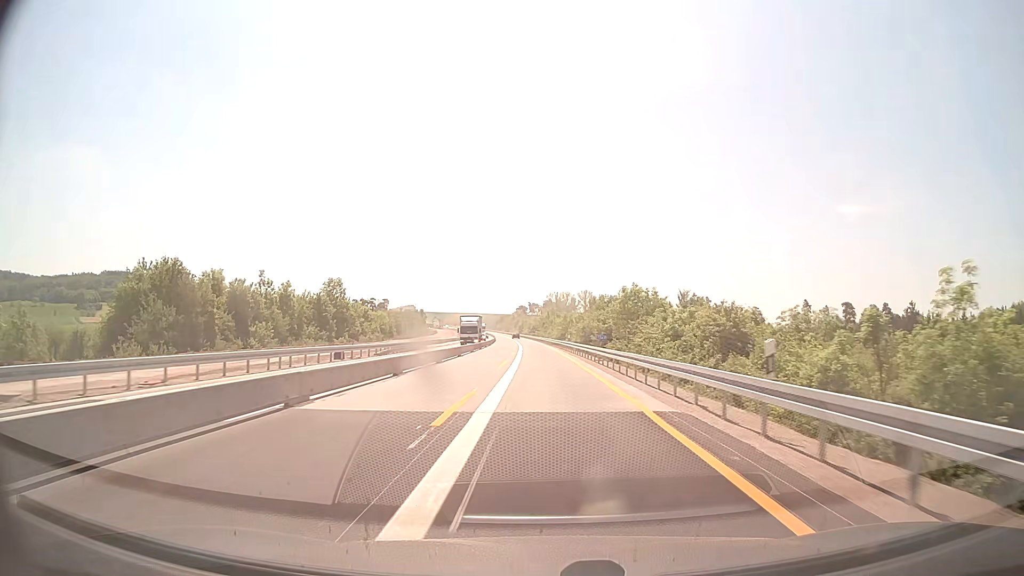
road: motorway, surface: concrete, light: Day
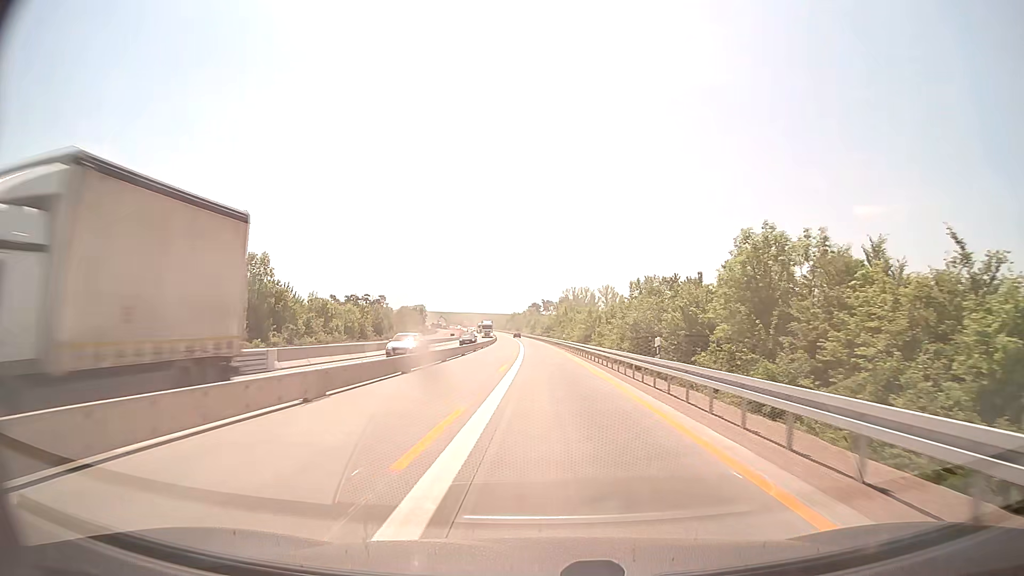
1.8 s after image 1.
(-0.5, +39.0) m; -1°
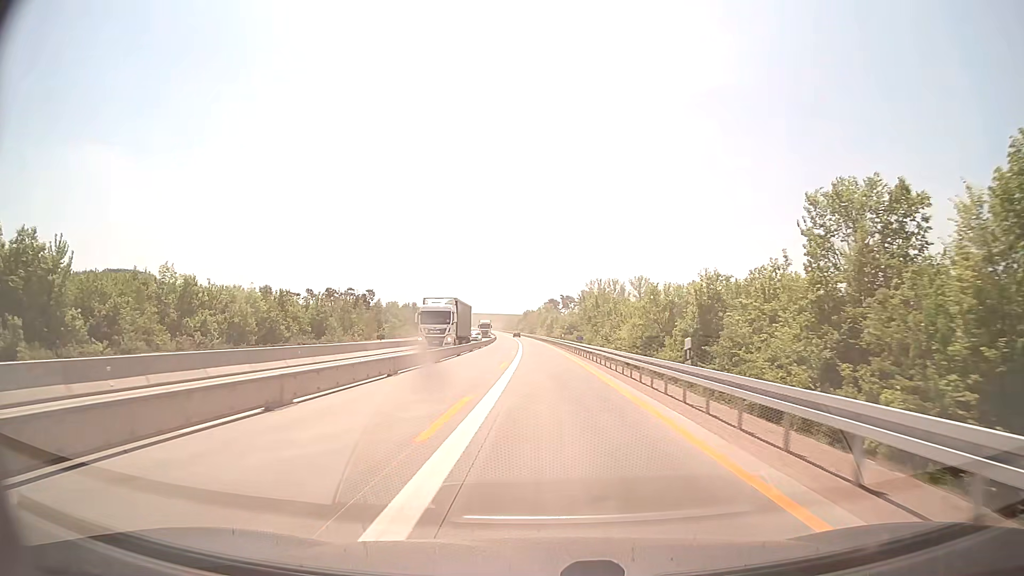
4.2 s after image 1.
(-0.6, +52.0) m; -1°
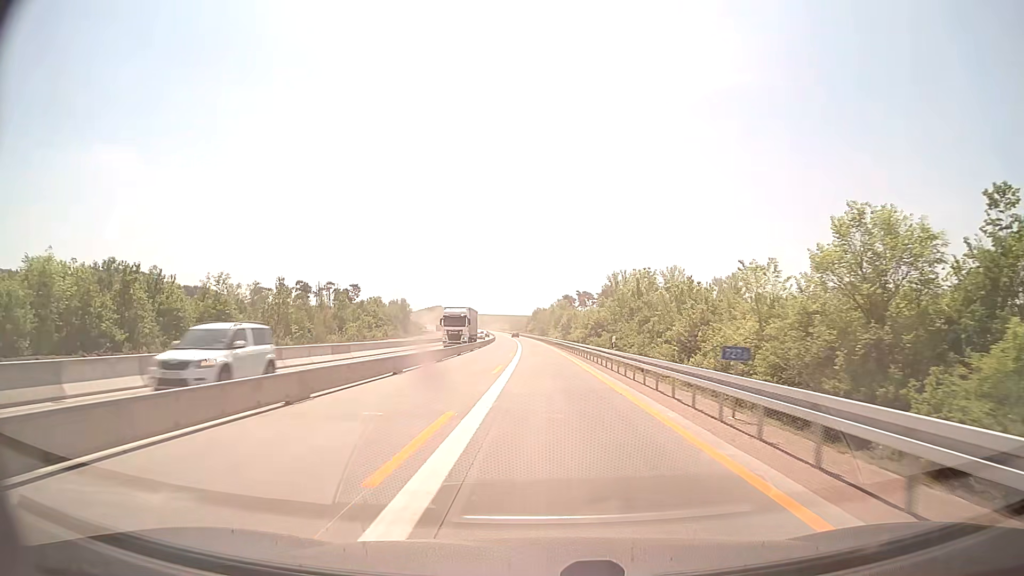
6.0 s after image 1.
(-0.4, +39.0) m; -1°
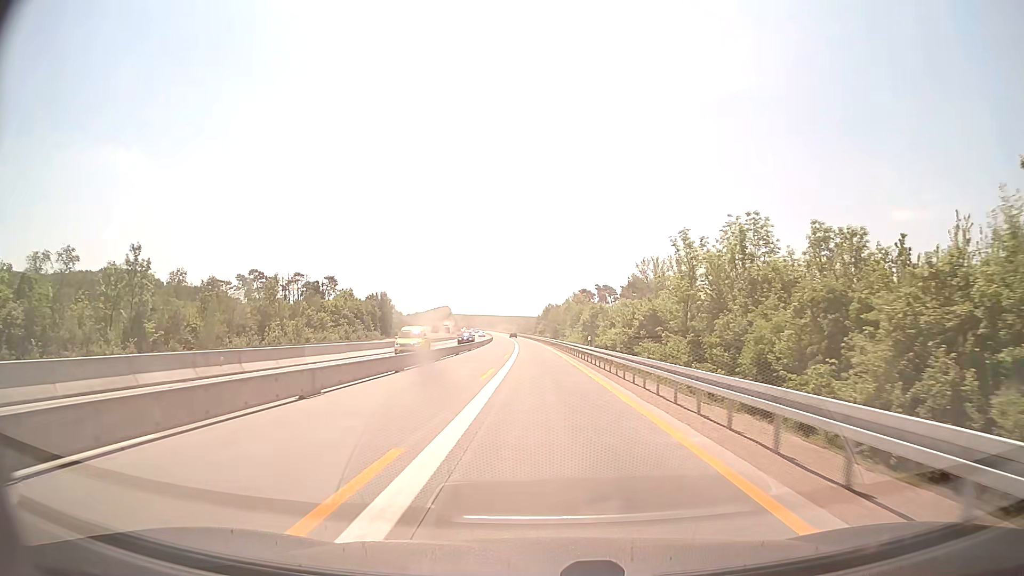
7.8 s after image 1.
(-0.3, +39.0) m; -1°
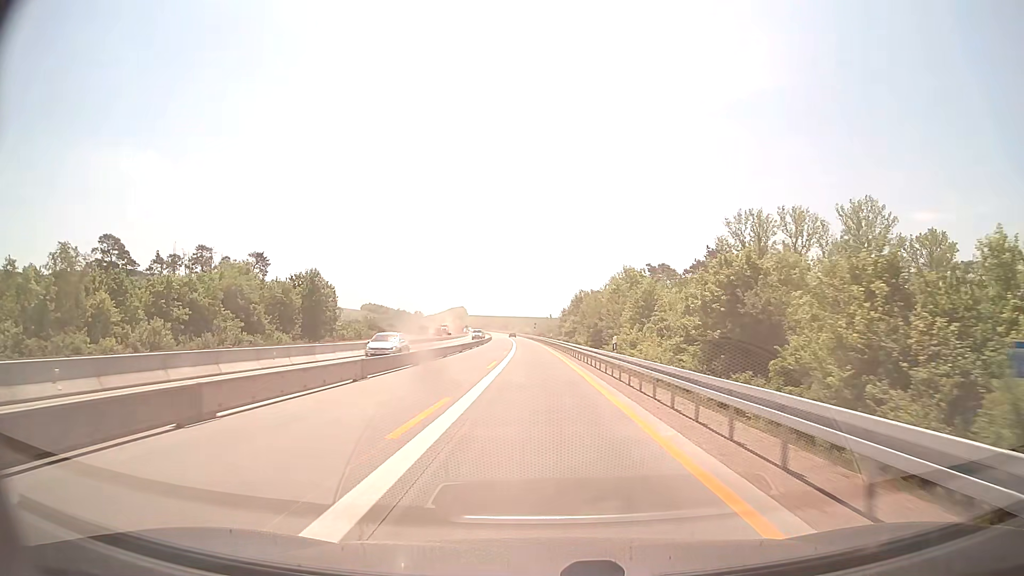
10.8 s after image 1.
(-1.1, +65.0) m; -2°
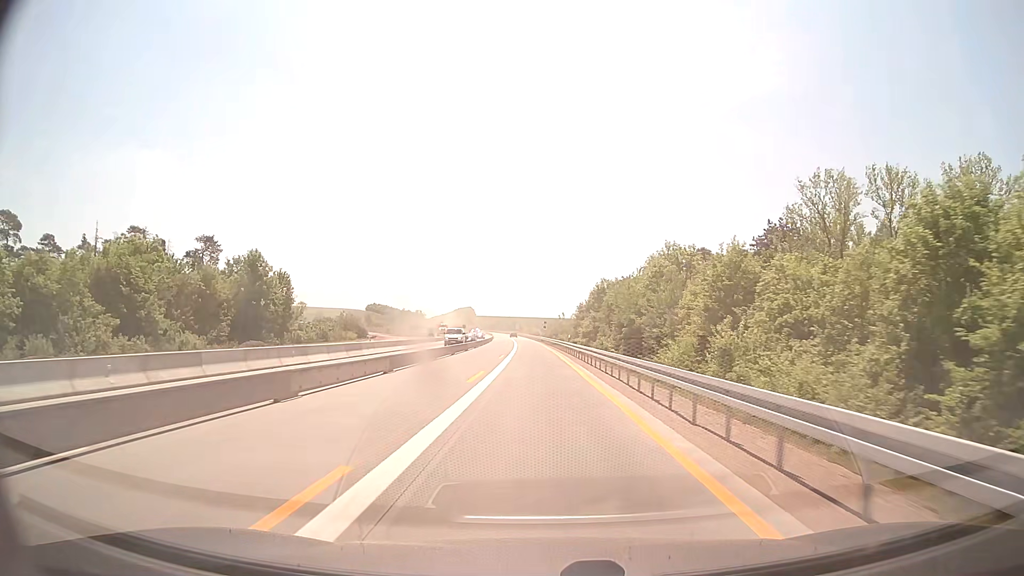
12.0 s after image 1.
(-0.2, +26.0) m; -1°
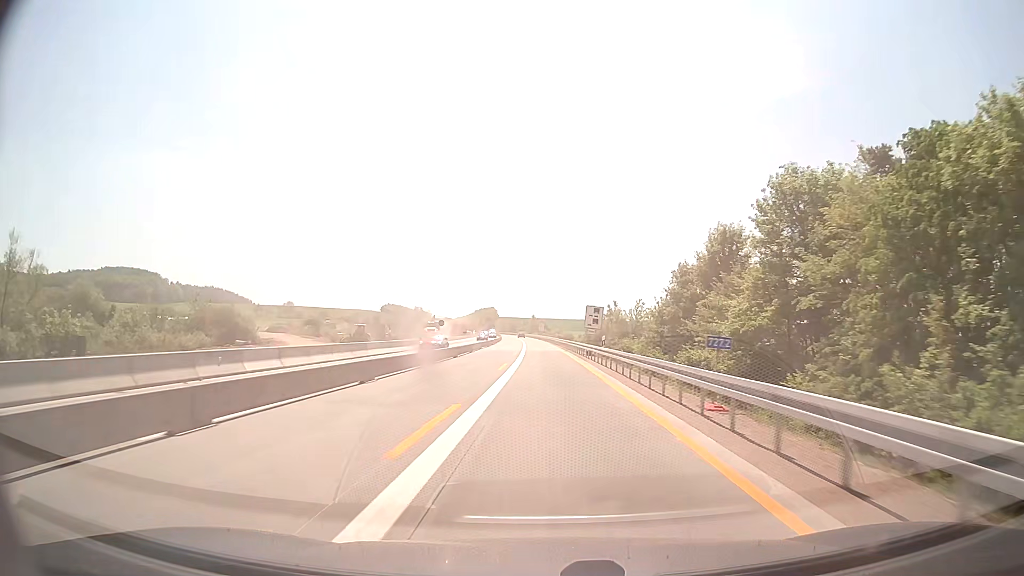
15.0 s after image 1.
(-1.3, +65.0) m; -2°
(0, +10) (0, +20) (0, +30) (0, +40) (0, +50) (-1, +60) (-1, +70) (-1, +80) (-2, +90) (-2, +100) m
